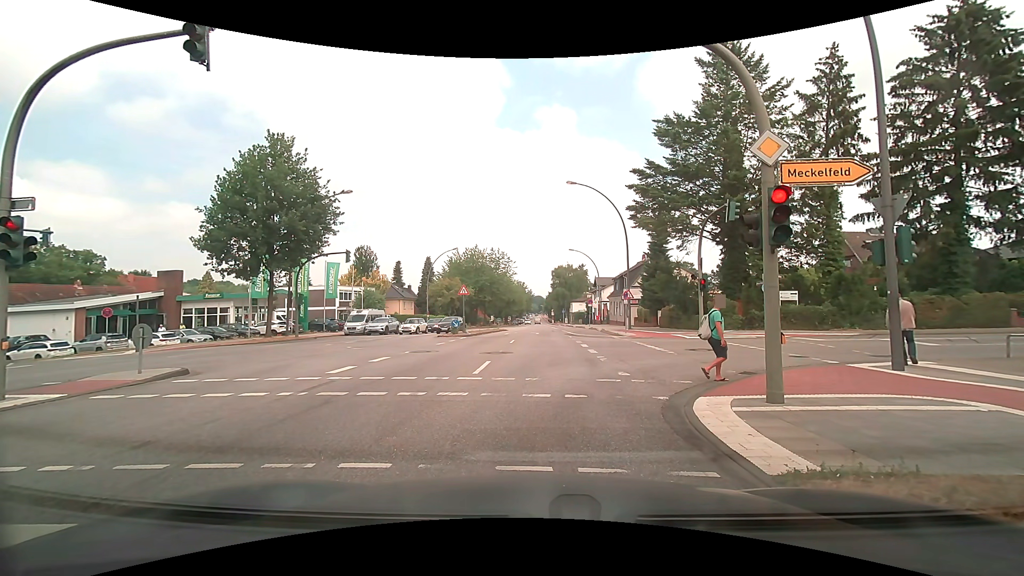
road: secondary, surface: asphalt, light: Day
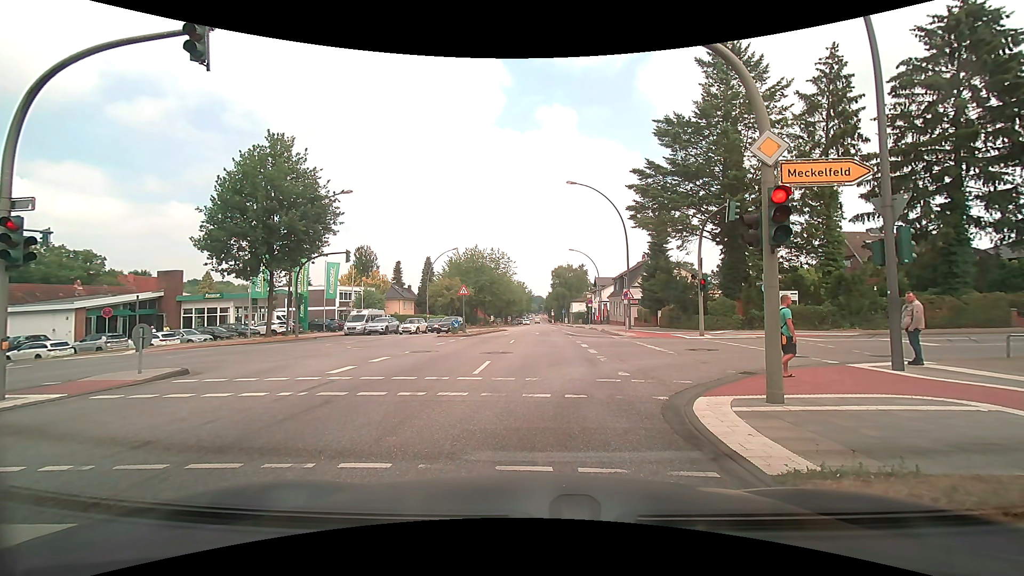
(0.0, 0.0) m; 0°
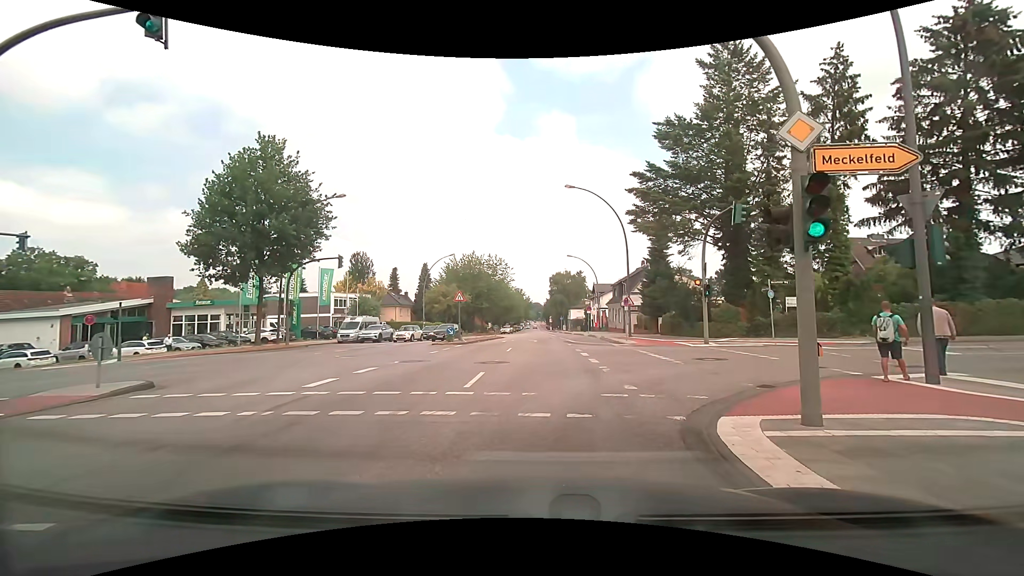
(0.0, +1.2) m; -2°
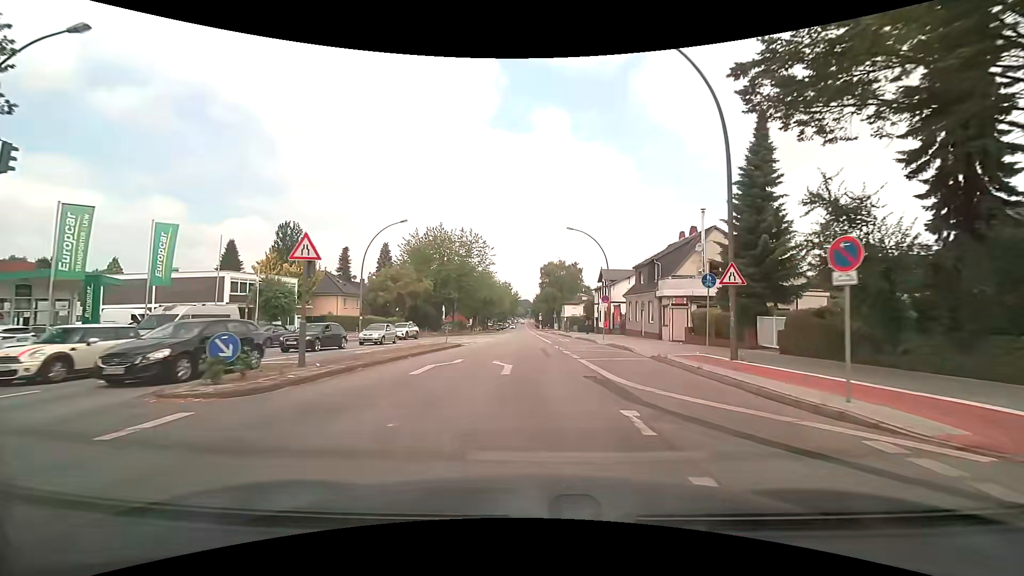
(+0.6, +23.5) m; +2°
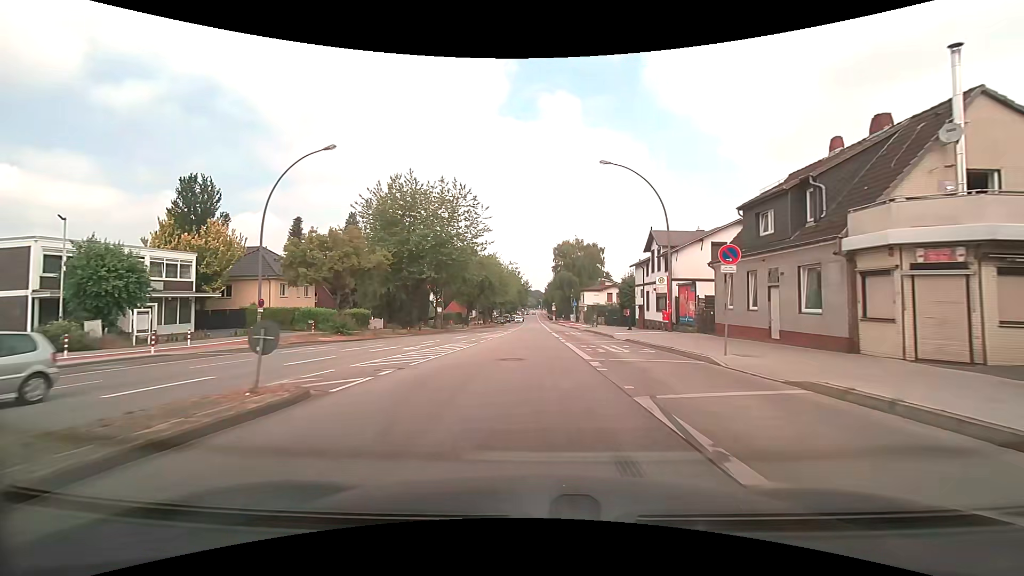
(-0.2, +21.5) m; -2°
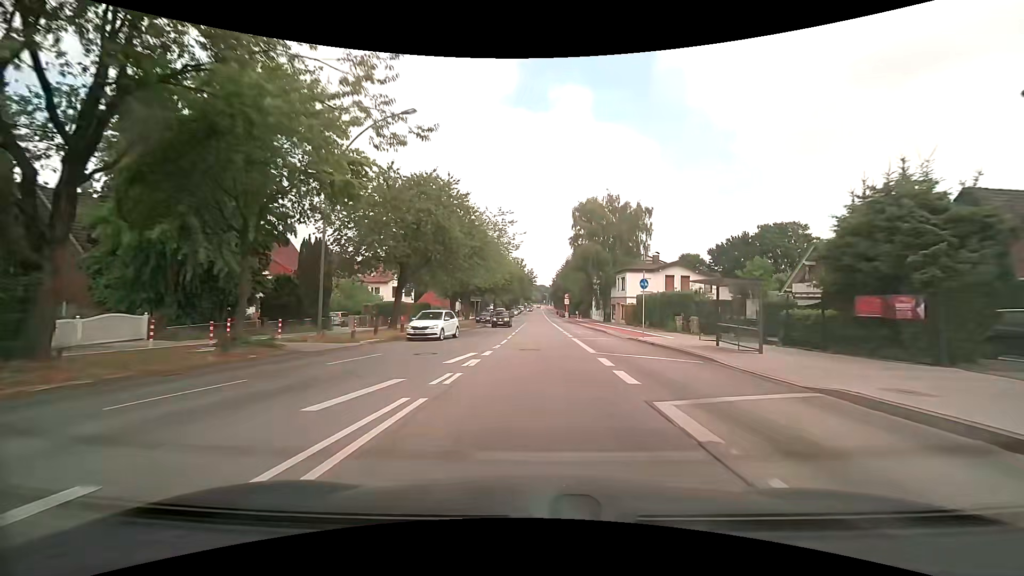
(-0.1, +38.4) m; -1°
